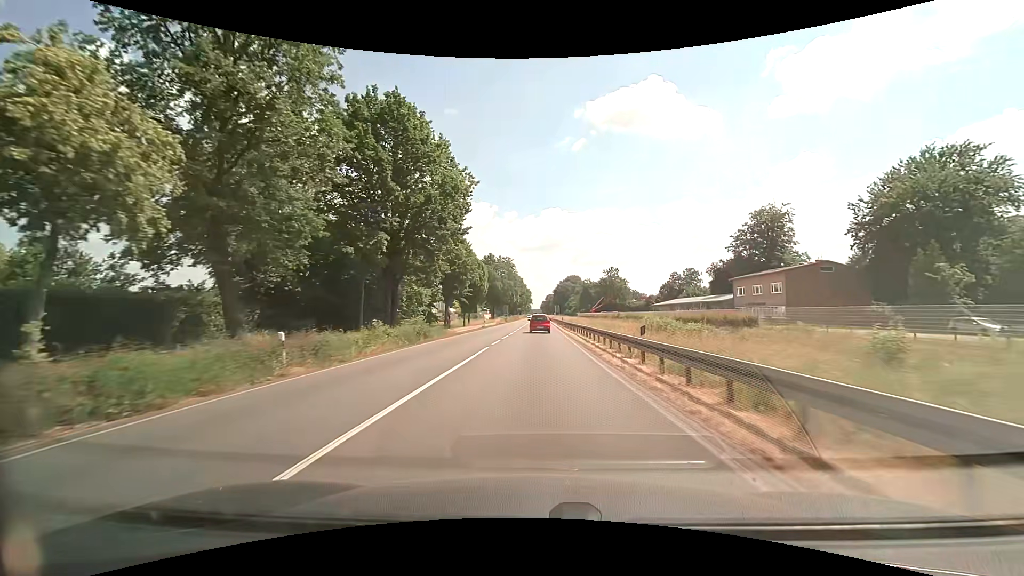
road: primary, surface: asphalt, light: Day
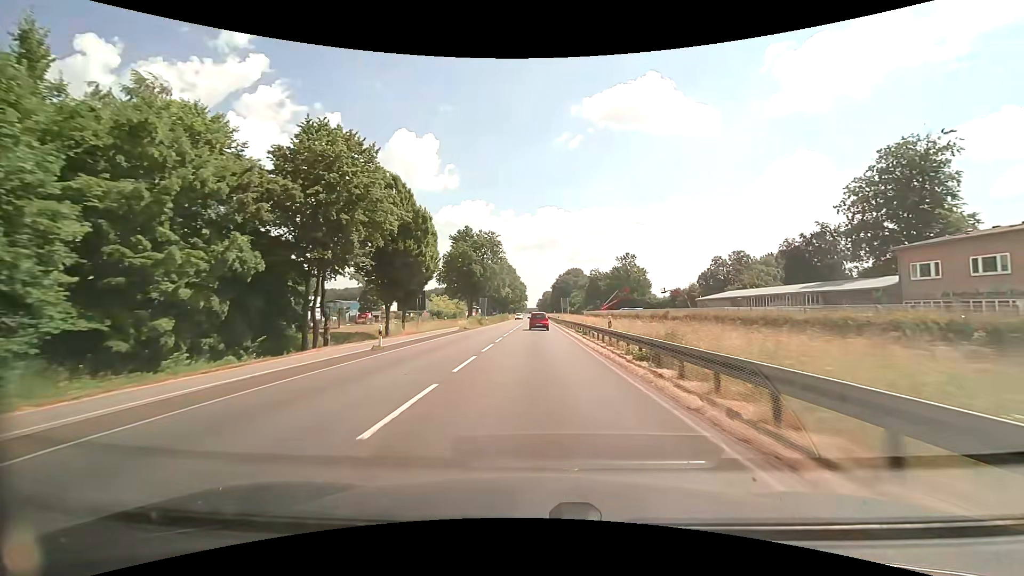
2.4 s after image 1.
(+0.2, +41.5) m; +1°
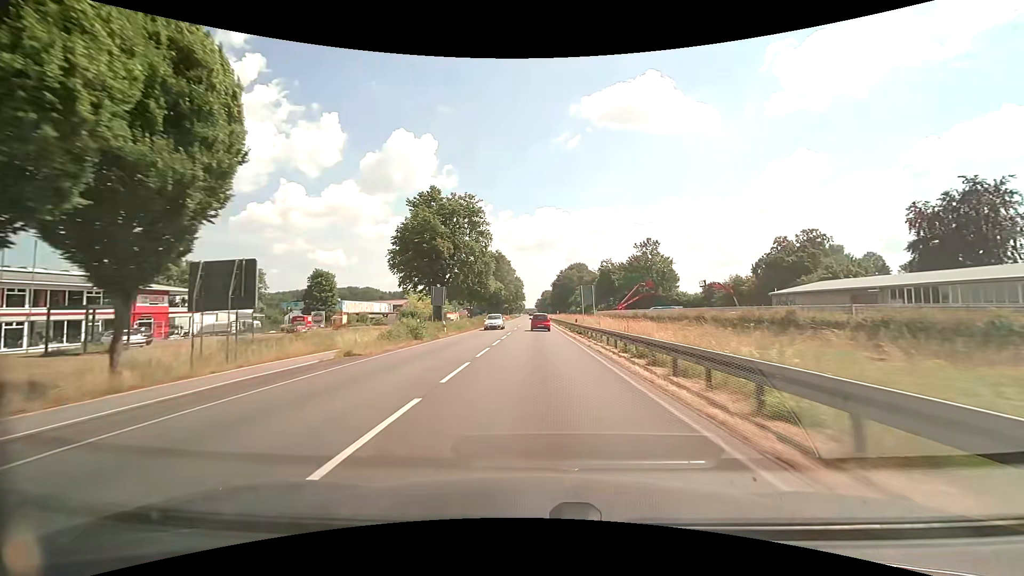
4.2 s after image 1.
(0.0, +31.6) m; 0°
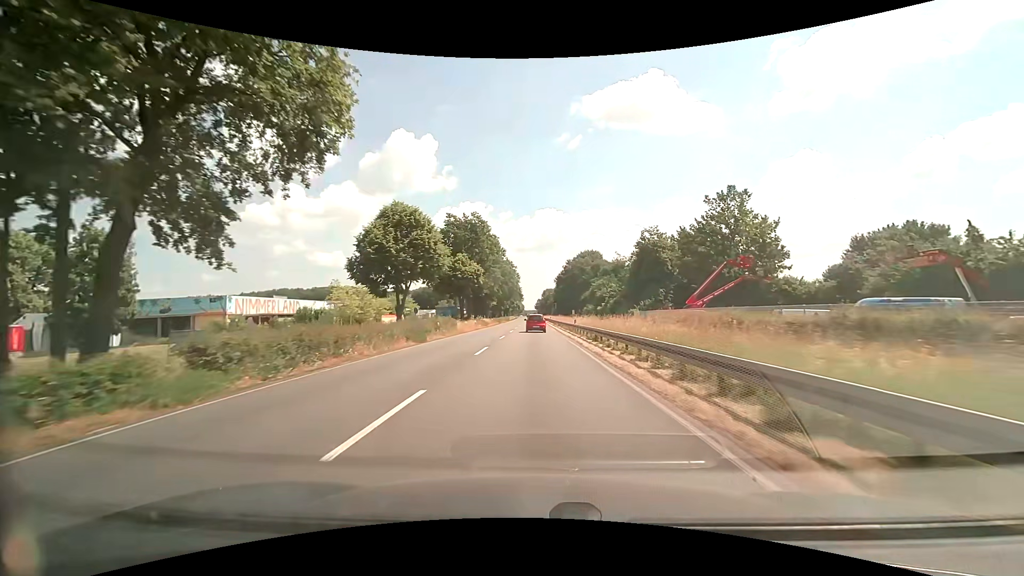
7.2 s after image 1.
(0.0, +53.2) m; 0°
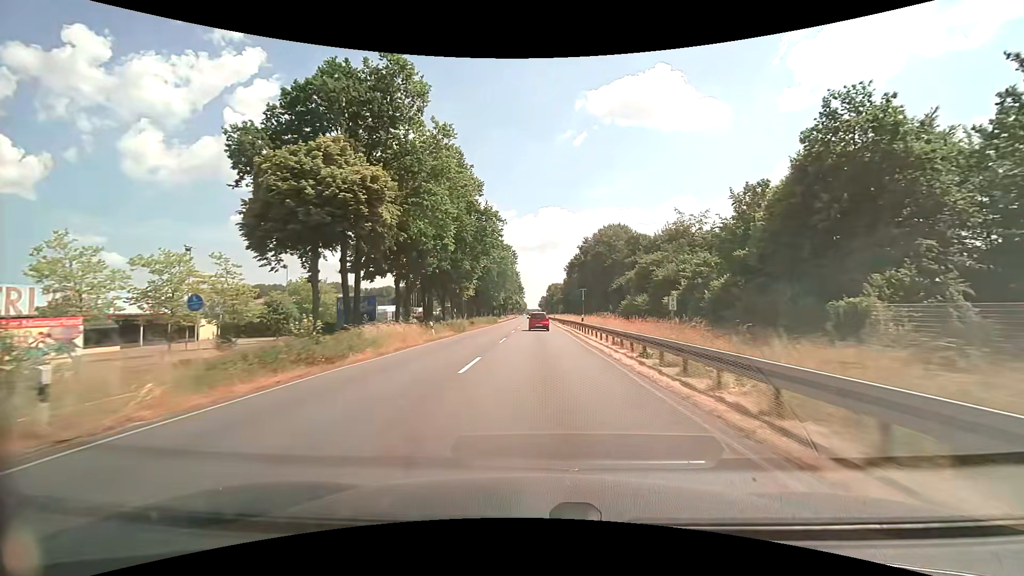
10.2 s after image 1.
(-0.4, +53.6) m; 0°
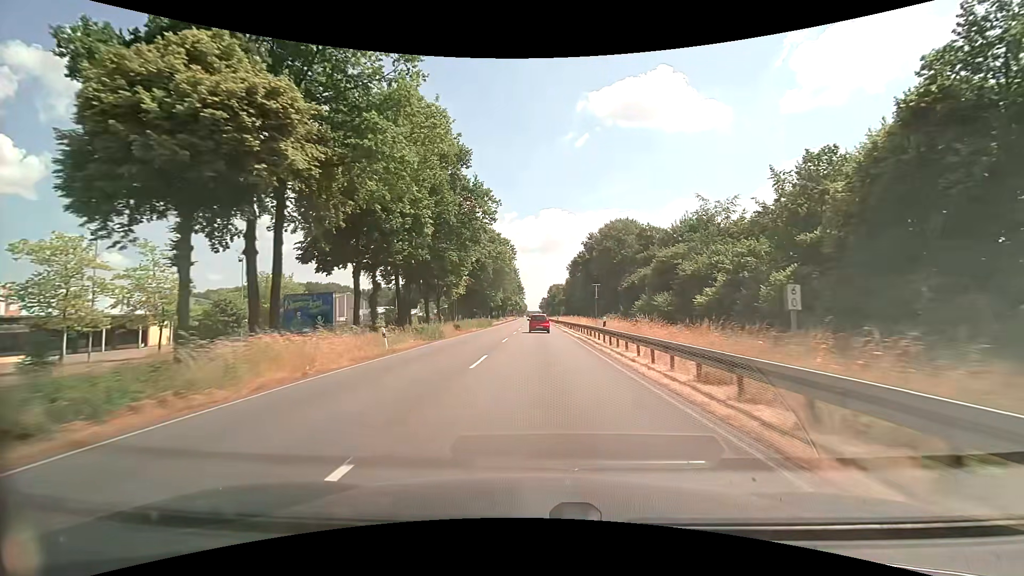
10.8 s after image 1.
(0.0, +10.7) m; 0°
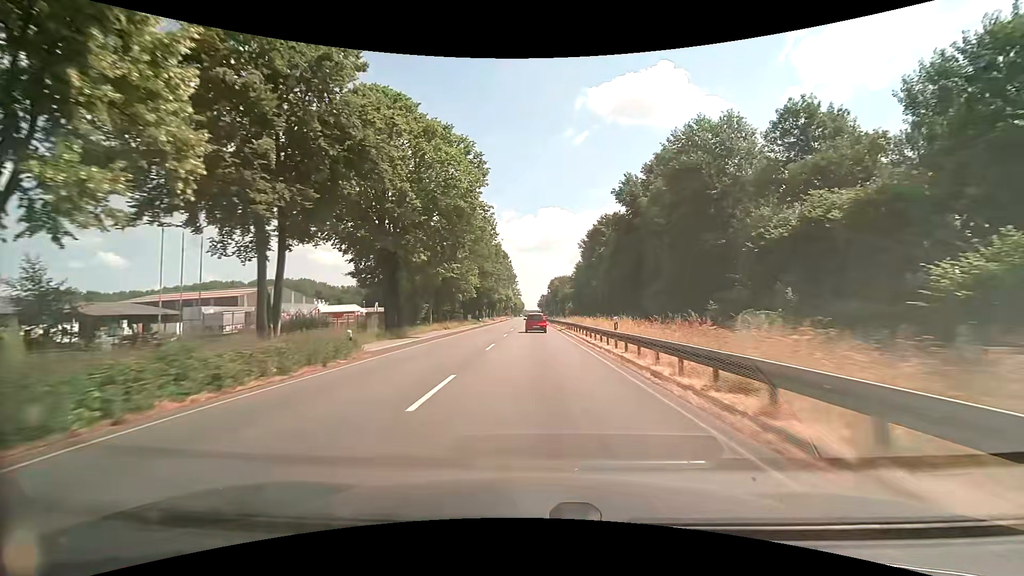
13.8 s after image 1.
(+0.1, +53.7) m; 0°
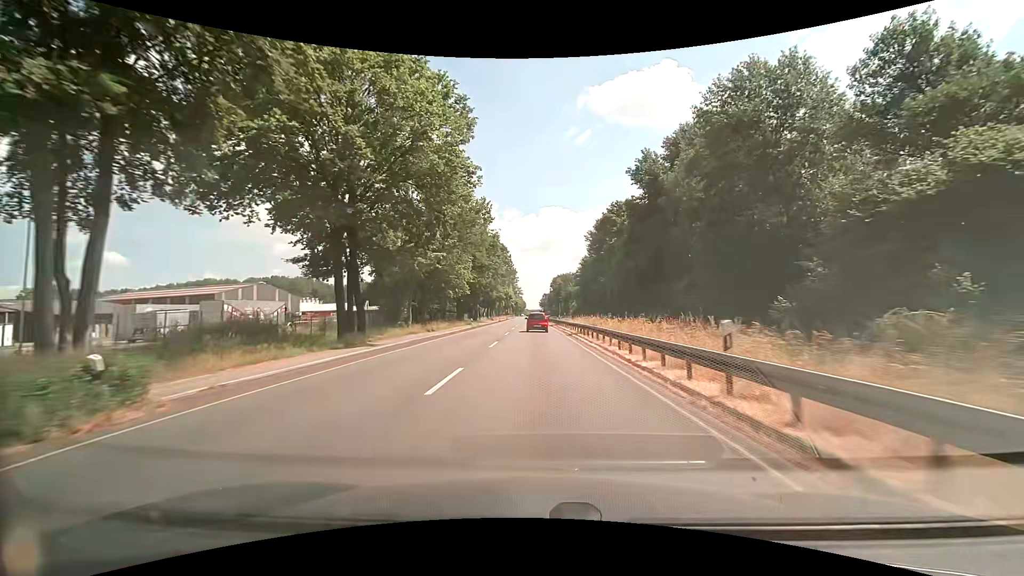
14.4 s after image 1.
(0.0, +10.7) m; 0°
(0, +10) (0, +20) (0, +30) (0, +40) (0, +50) (0, +60) (-1, +70) (-1, +80) (-1, +90) (-1, +100) m
